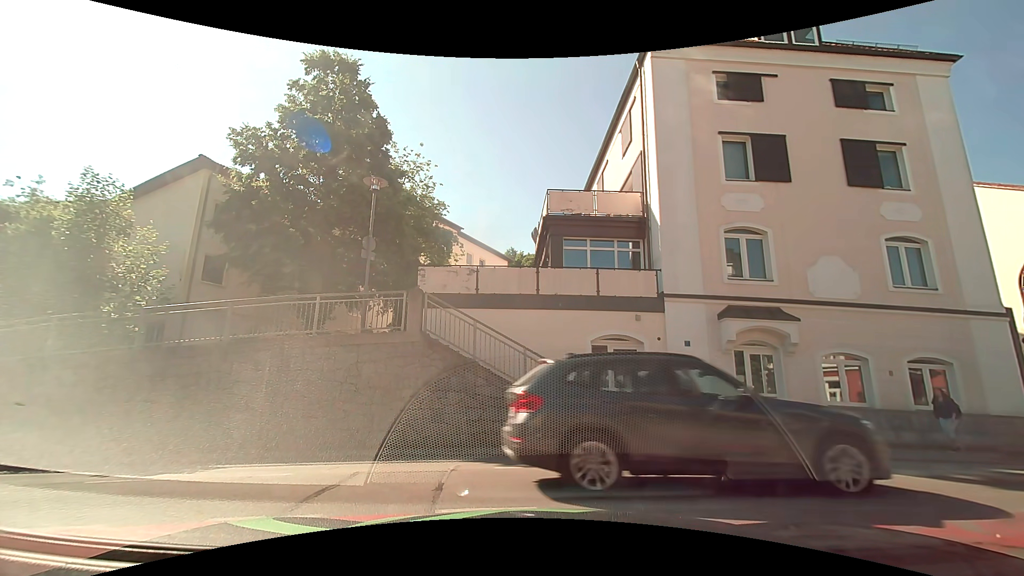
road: residential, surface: asphalt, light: Day
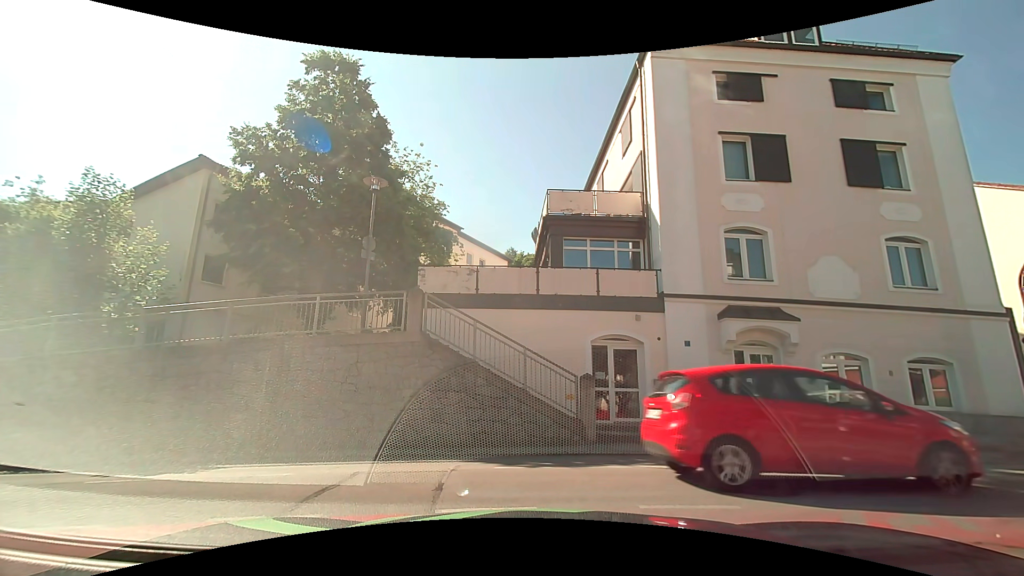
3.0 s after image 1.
(0.0, 0.0) m; 0°
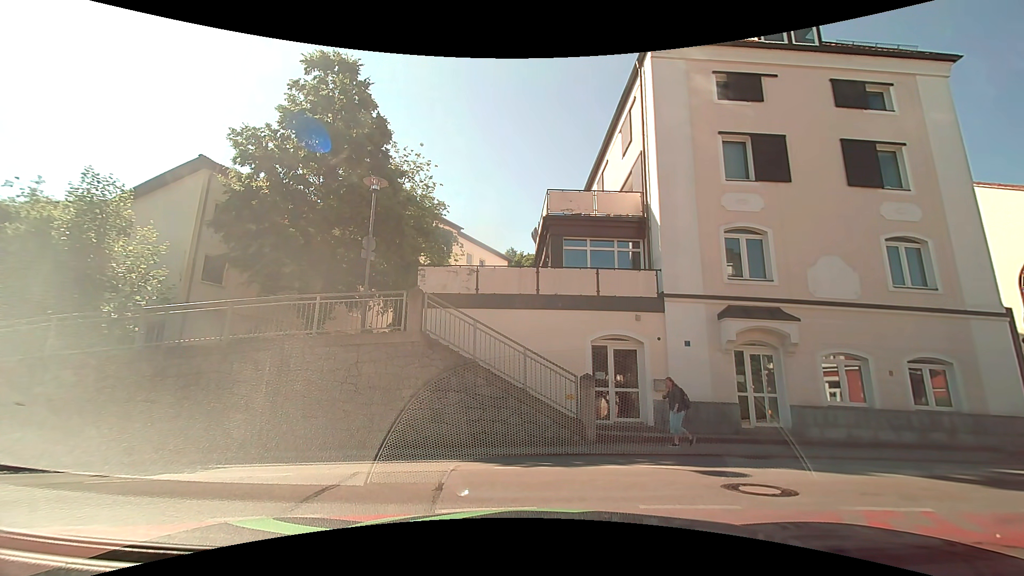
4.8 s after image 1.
(0.0, 0.0) m; 0°
(+6, +7) (+16, +7) (+26, +6) (+36, +6) (+46, +5) (+56, +5) (+66, +4) (+76, +2) (+85, 0) (+95, -3) m
